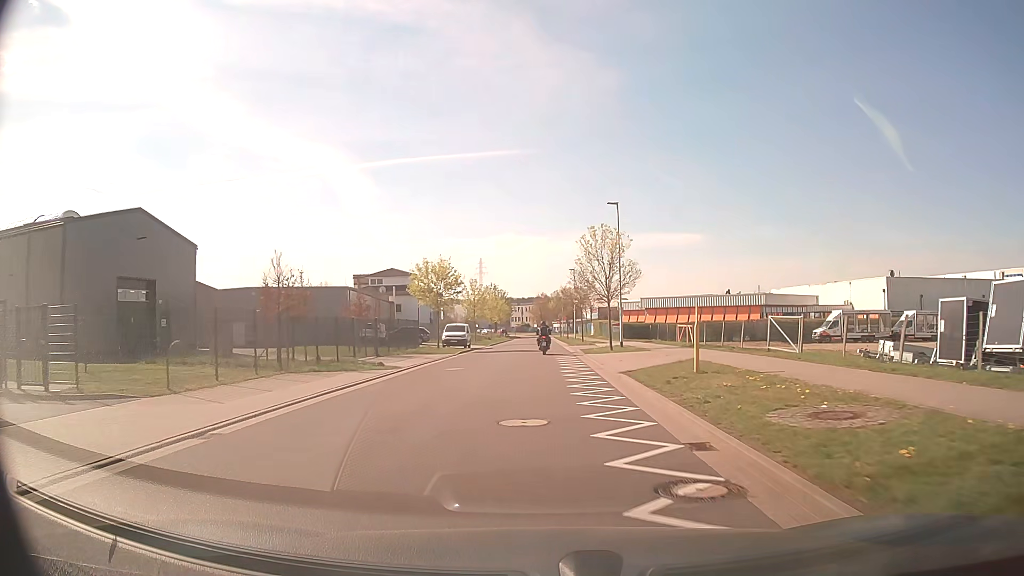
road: residential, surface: asphalt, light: Day
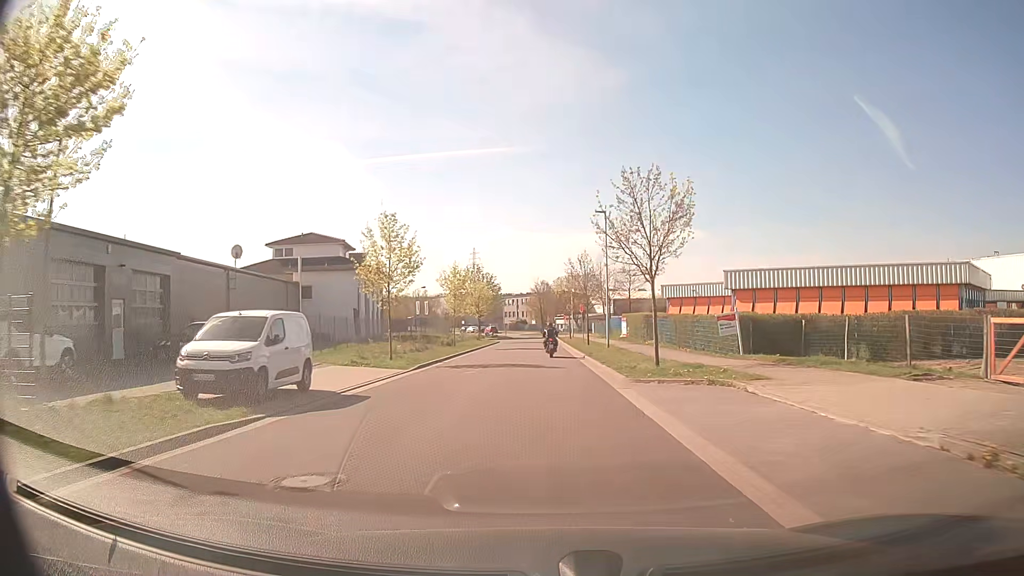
(-0.1, +36.6) m; 0°
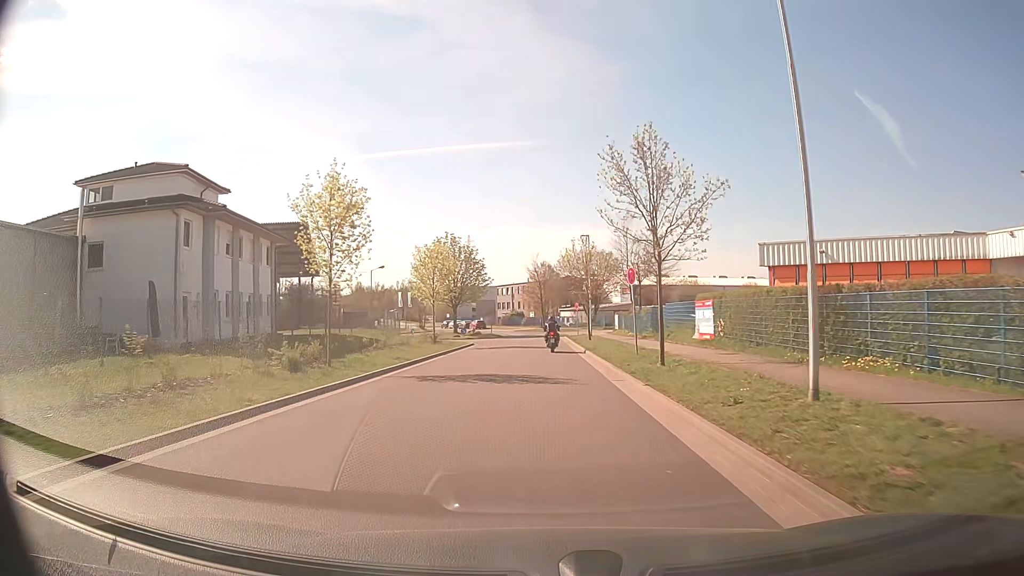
(0.0, +29.4) m; 0°
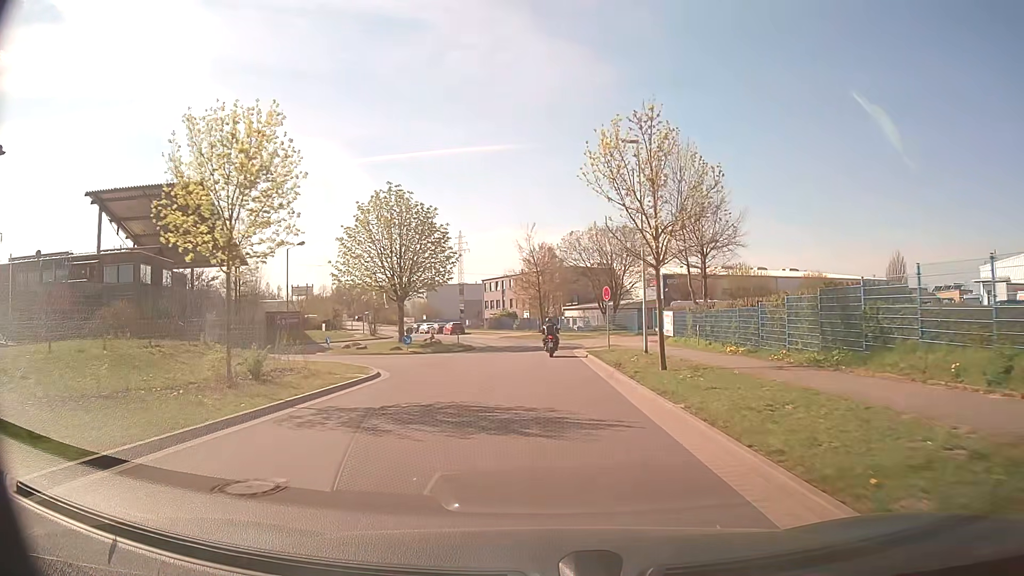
(+0.1, +27.4) m; 0°
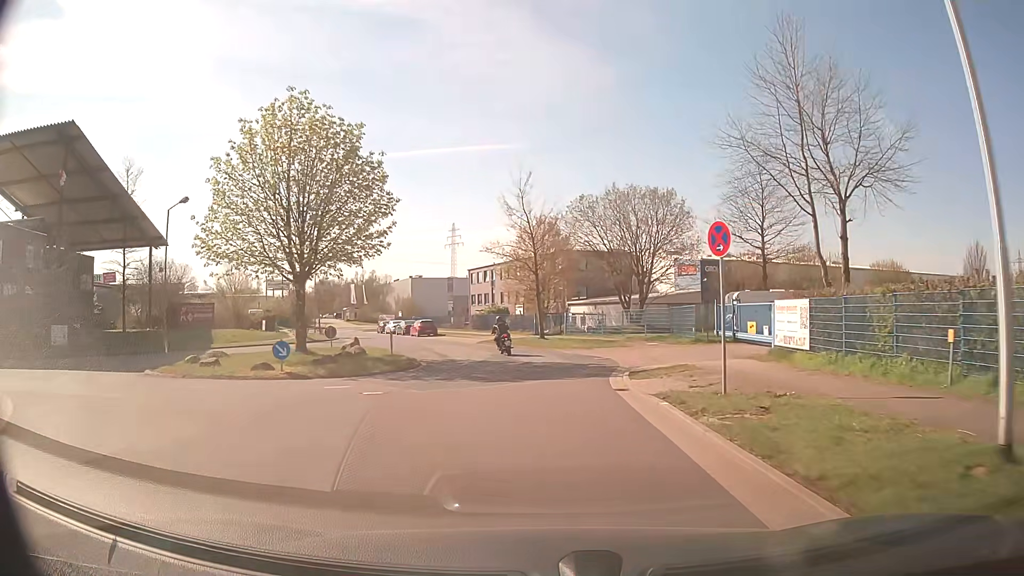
(0.0, +19.4) m; 0°
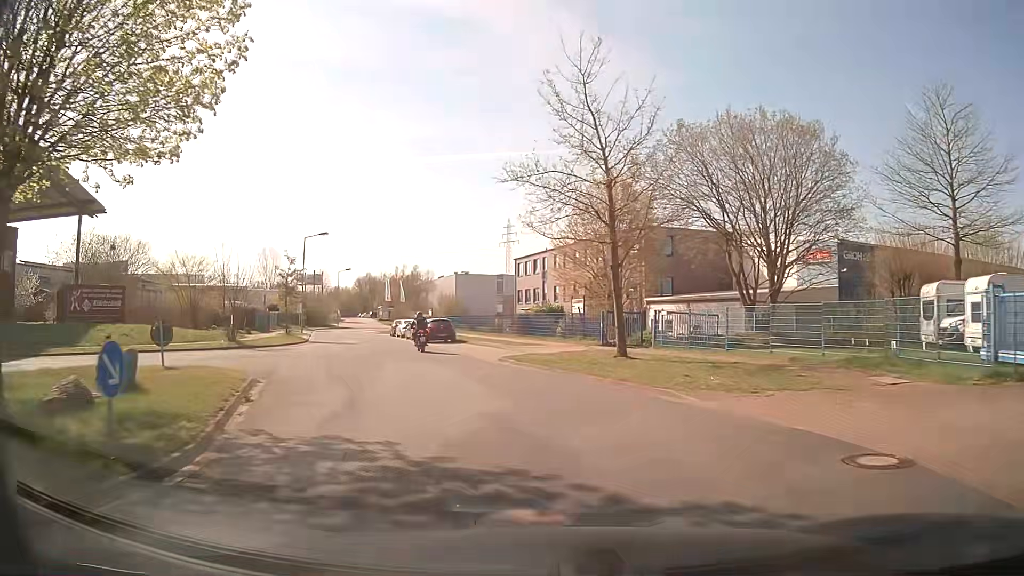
(-0.4, +19.2) m; -5°
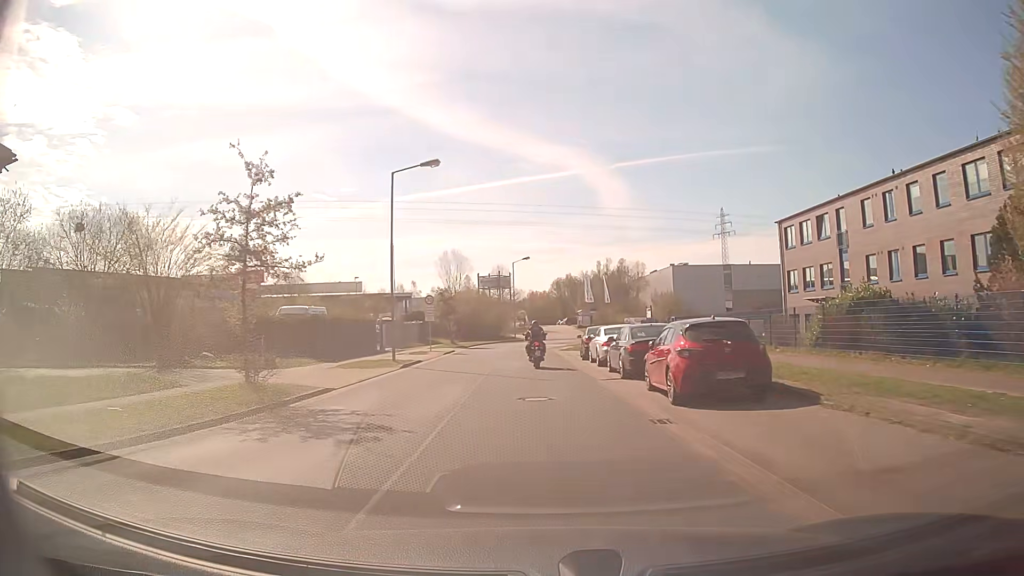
(-4.9, +27.9) m; -17°
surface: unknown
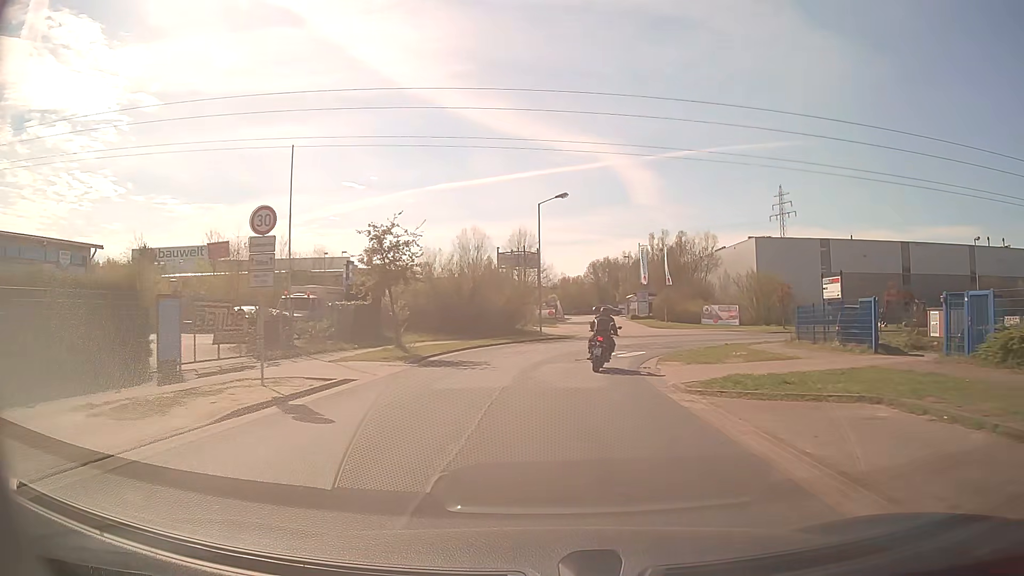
(-0.9, +29.2) m; -3°
(0, +10) (+1, +20) (+4, +29) (+11, +37) (+19, +42) (+29, +43) (+39, +43) (+49, +43) (+59, +43) (+69, +43) m
